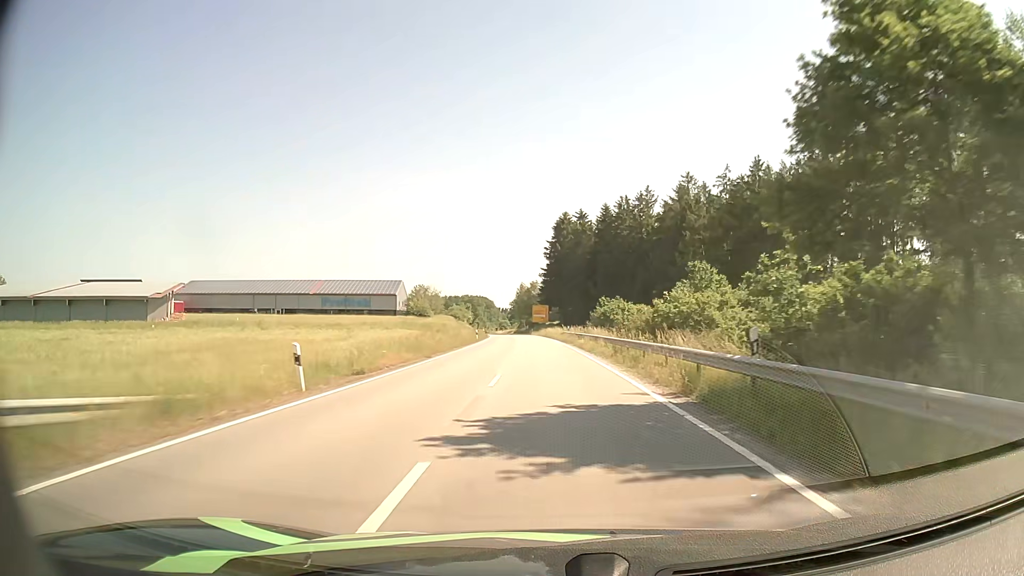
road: secondary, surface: asphalt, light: Day
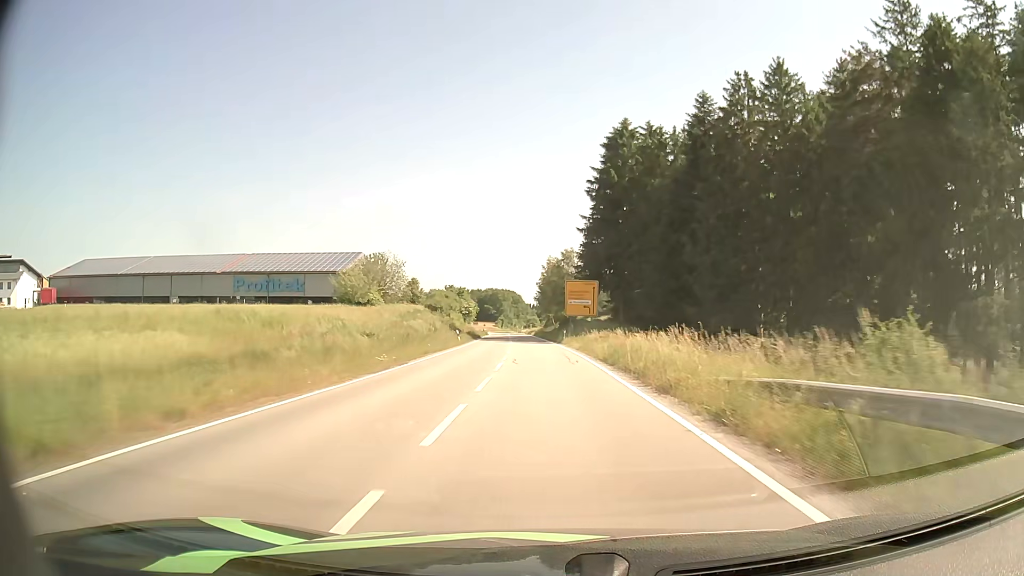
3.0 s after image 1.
(-1.3, +62.3) m; -3°
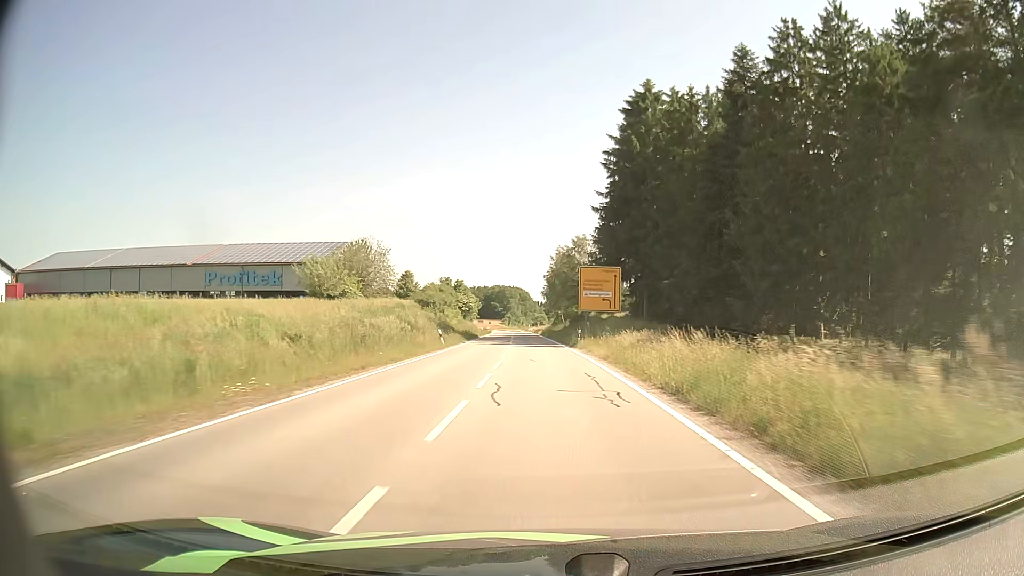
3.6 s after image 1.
(-0.1, +12.0) m; -1°
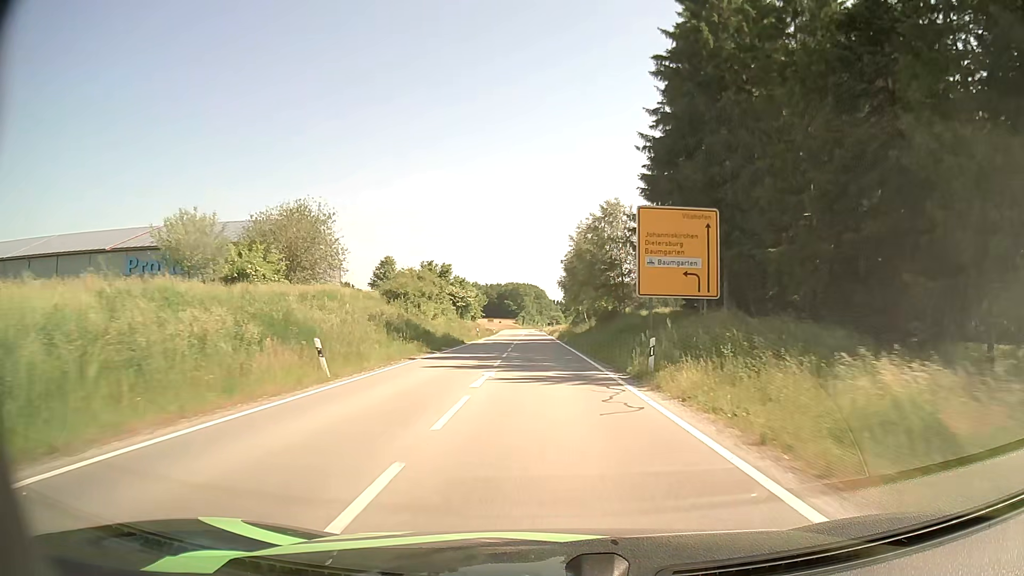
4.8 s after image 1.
(-0.3, +23.5) m; -1°
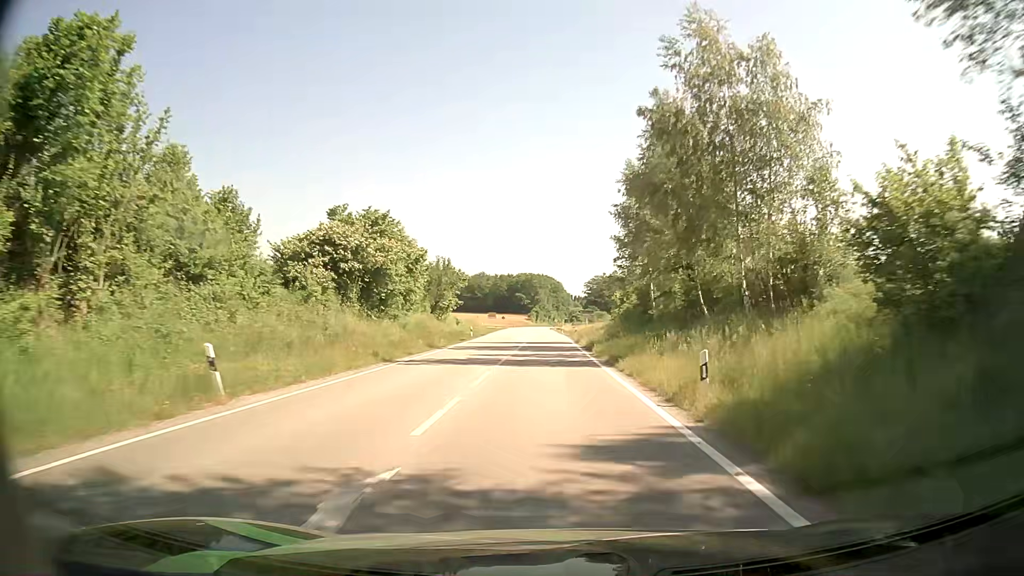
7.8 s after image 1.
(-1.1, +55.6) m; -2°
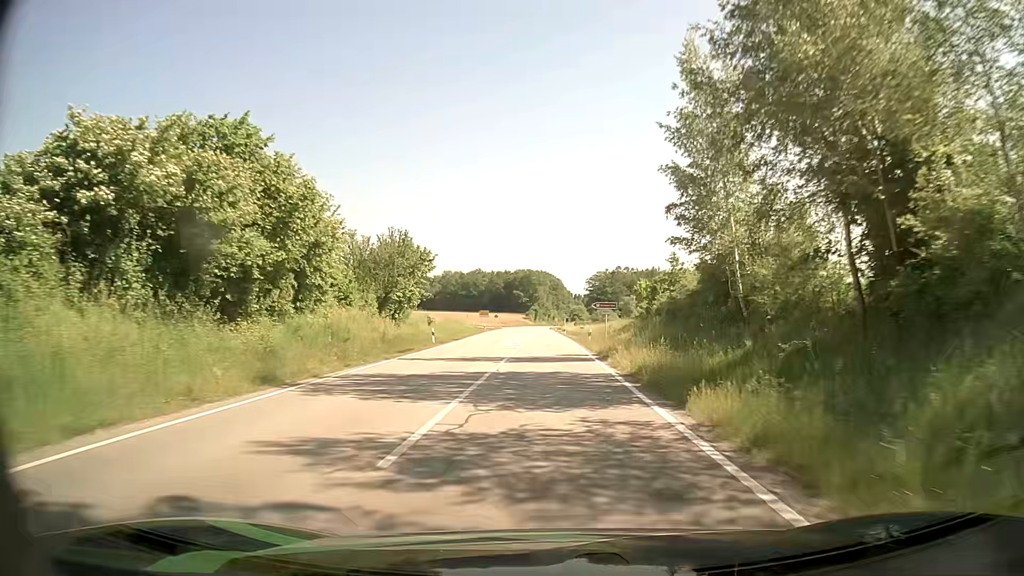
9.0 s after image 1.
(0.0, +20.3) m; 0°
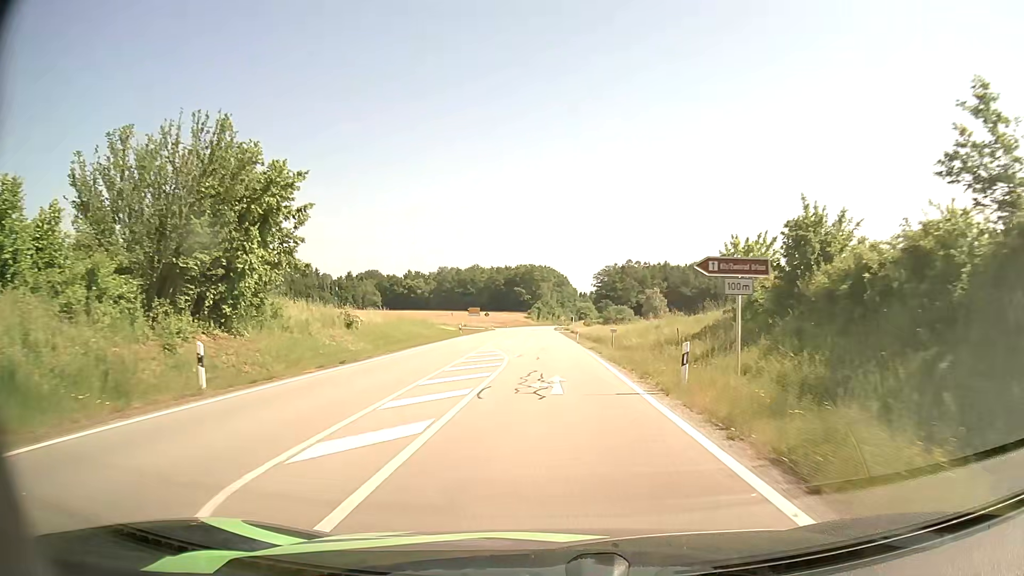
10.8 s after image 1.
(0.0, +28.0) m; 0°
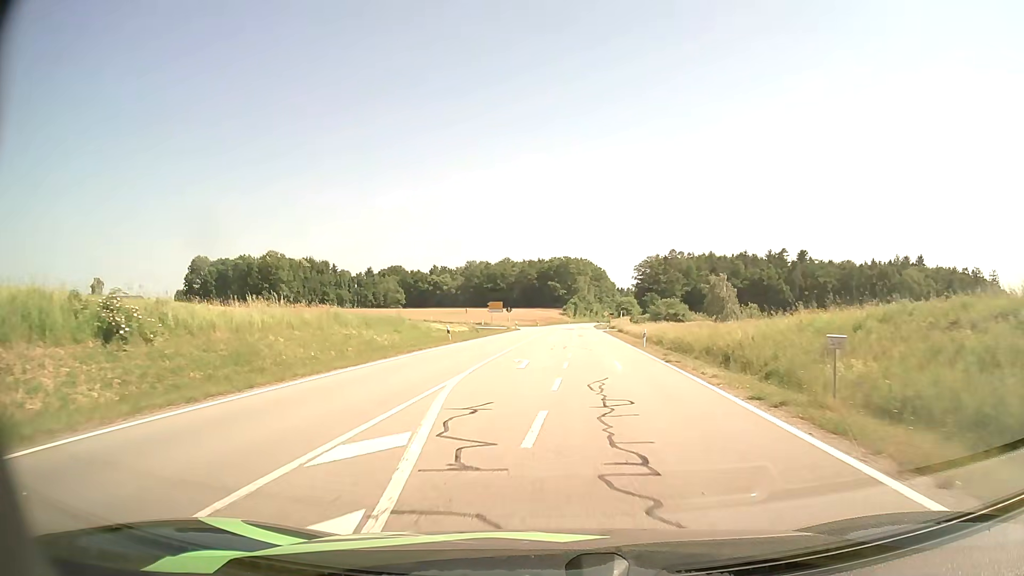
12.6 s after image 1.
(-0.6, +24.9) m; -3°
(0, +10) (0, +20) (0, +30) (0, +40) (0, +50) (0, +60) (+1, +70) (+1, +80) (+2, +90) (0, +100) m
